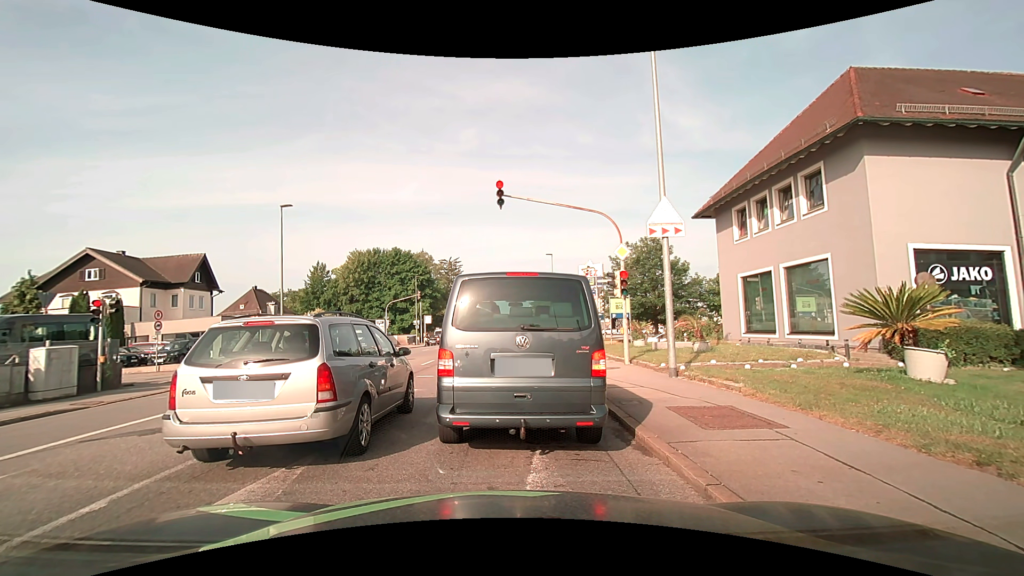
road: tertiary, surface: asphalt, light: Day
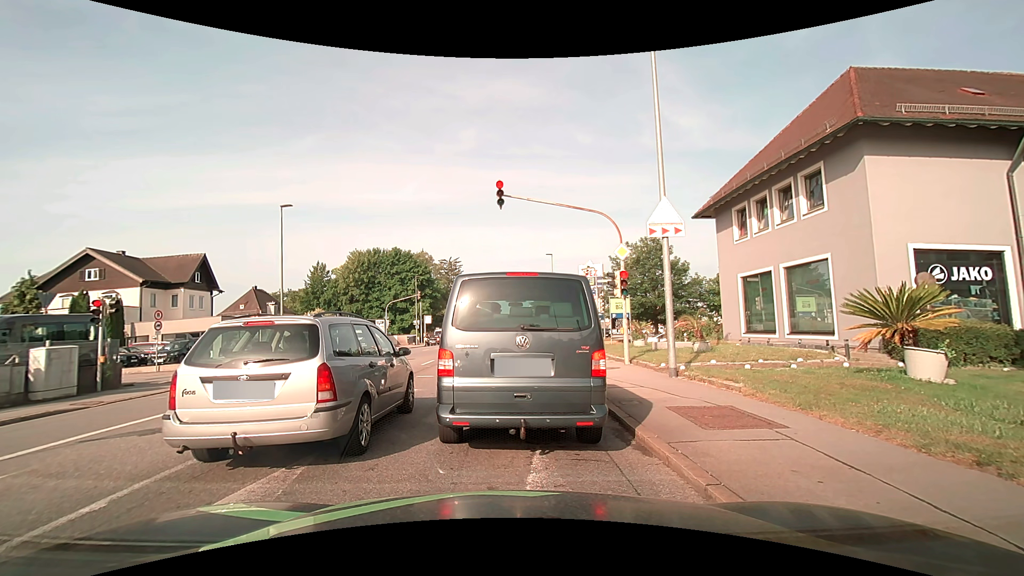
(0.0, 0.0) m; 0°
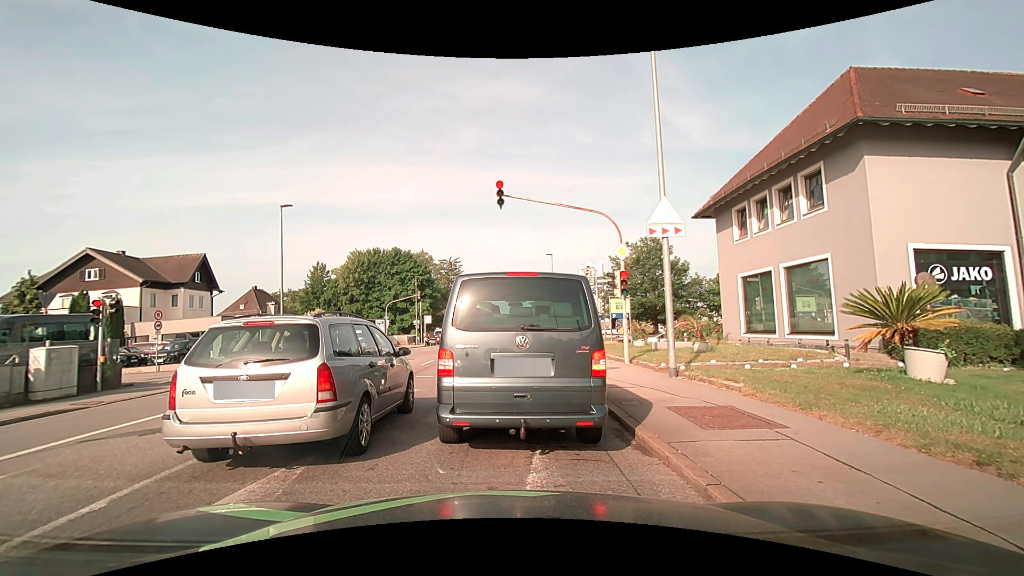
(0.0, 0.0) m; 0°
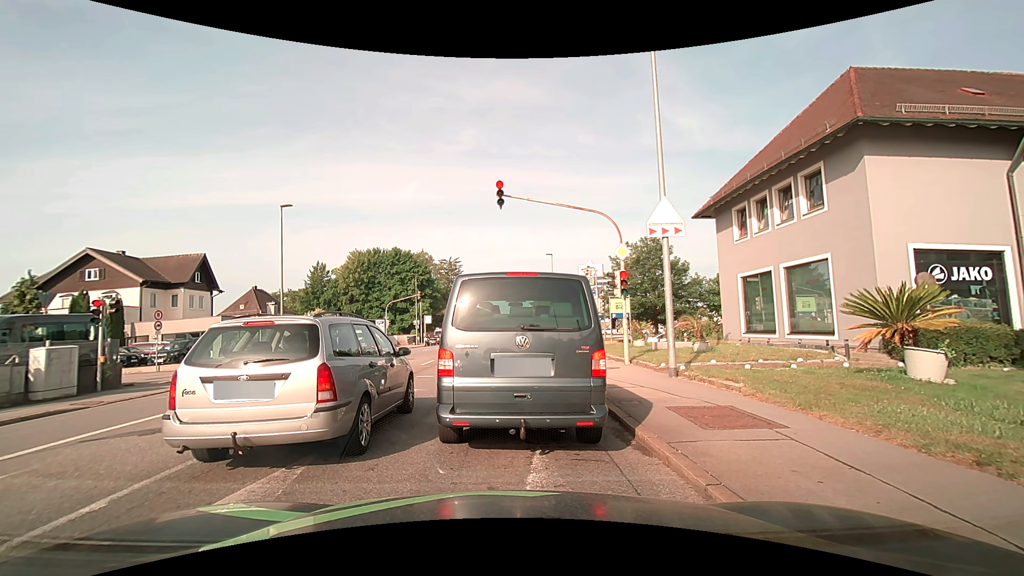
(0.0, 0.0) m; 0°
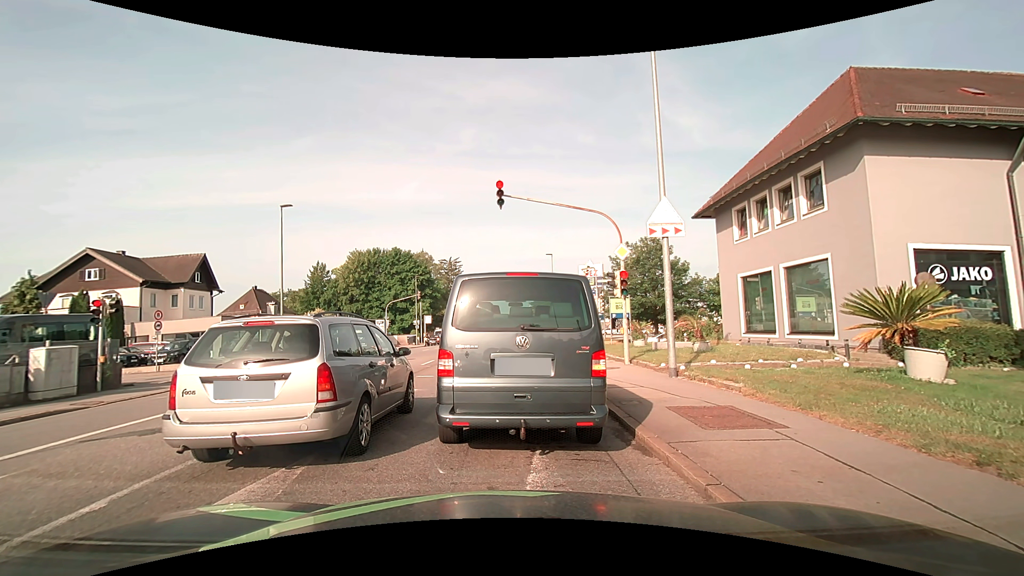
(0.0, 0.0) m; 0°
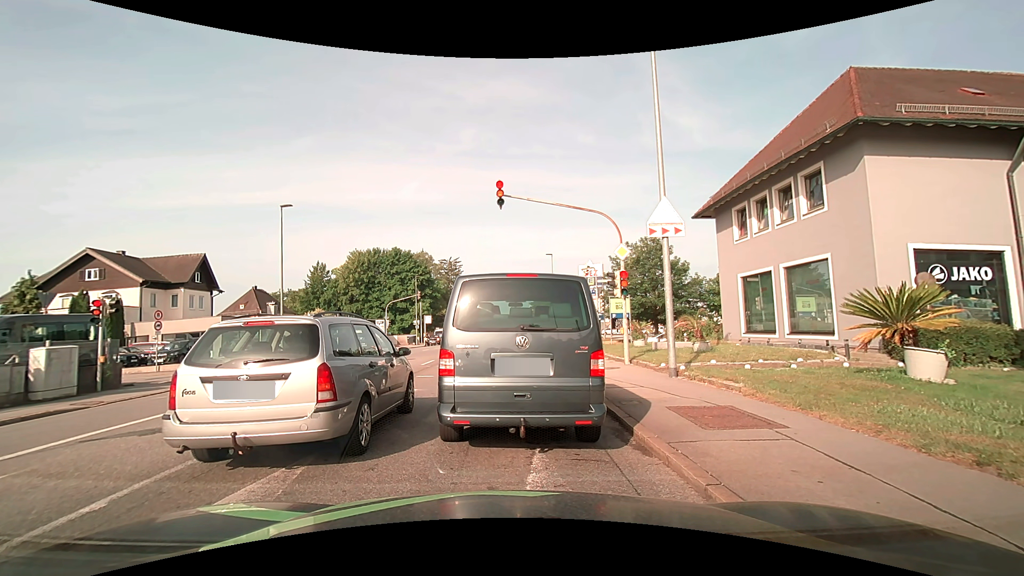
(0.0, 0.0) m; 0°
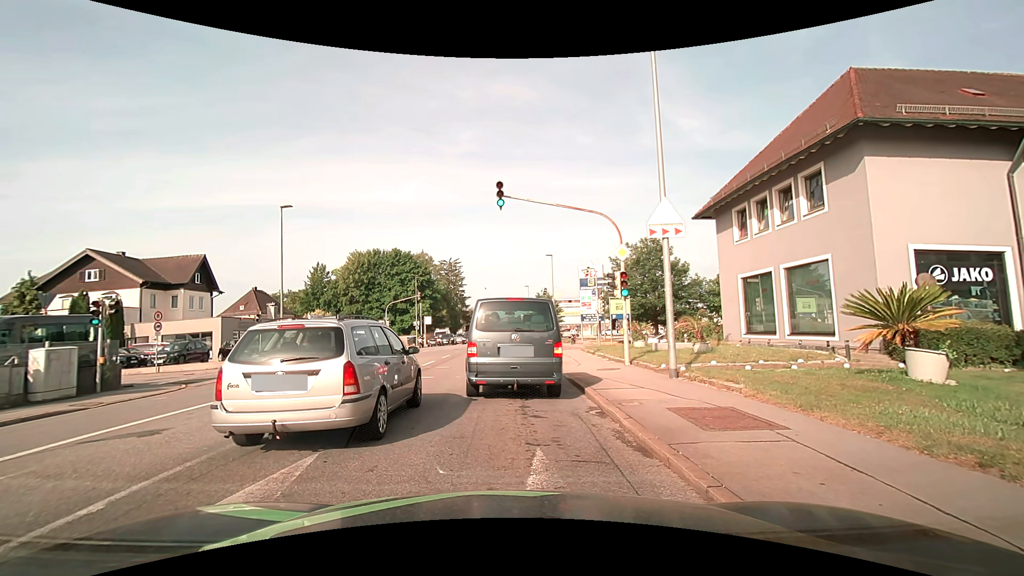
(0.0, 0.0) m; 0°
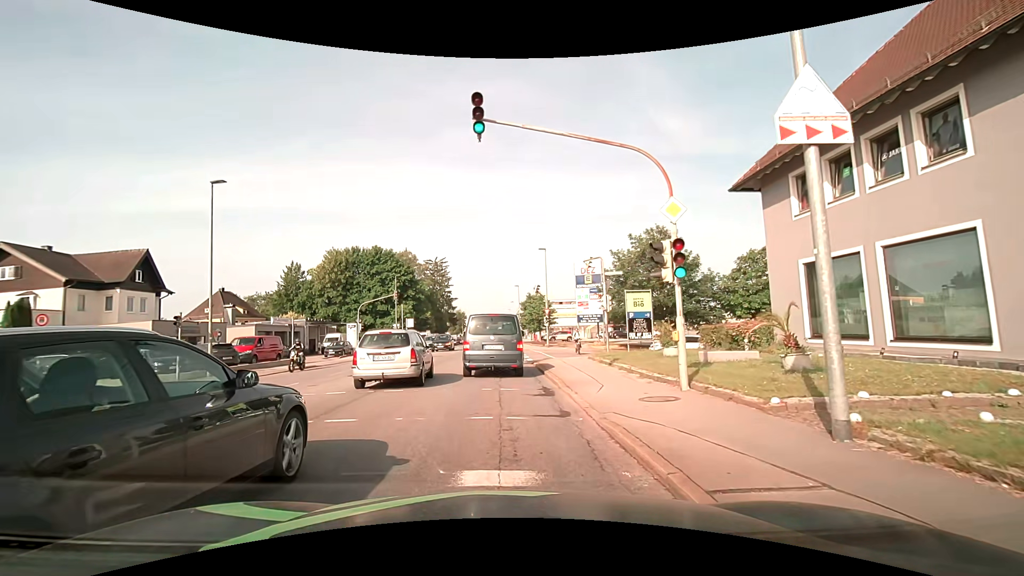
(-0.2, +6.7) m; -2°
(0, +10) (0, +20) (0, +30) (0, +40) (0, +50) (0, +60) (0, +70) (-1, +80) (-1, +90) (-1, +100) m
